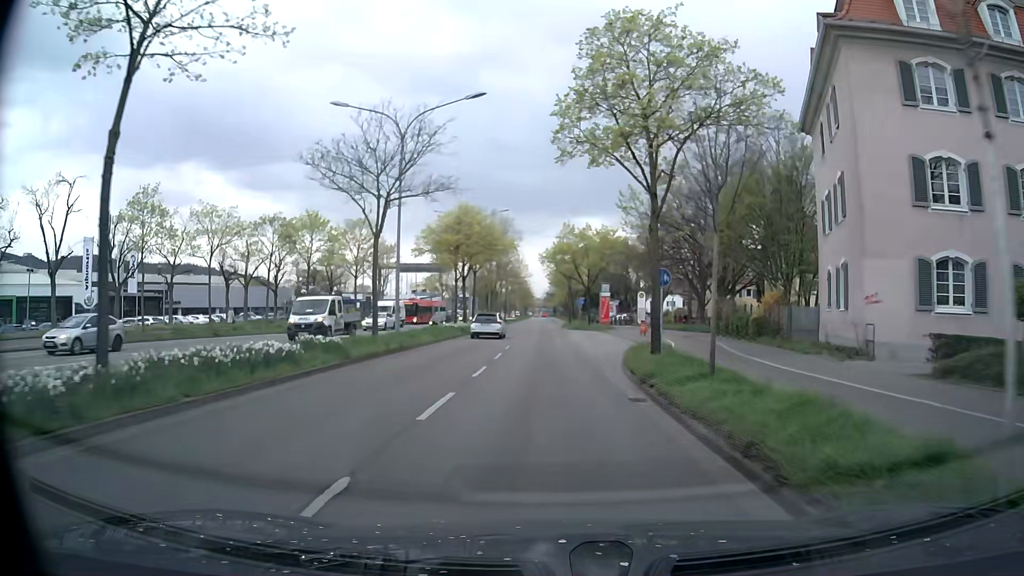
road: primary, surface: asphalt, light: Day
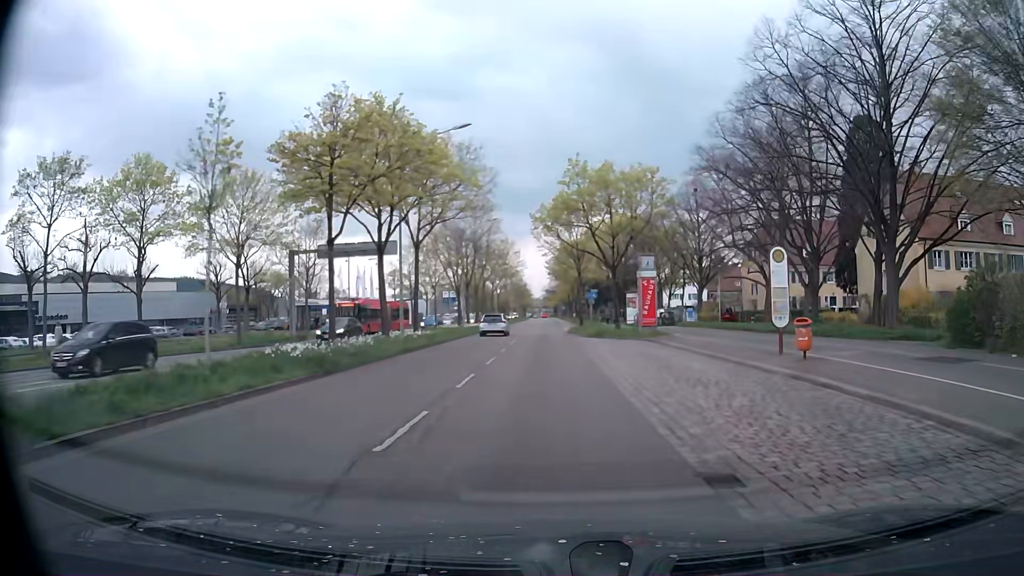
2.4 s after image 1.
(-0.2, +26.0) m; -1°
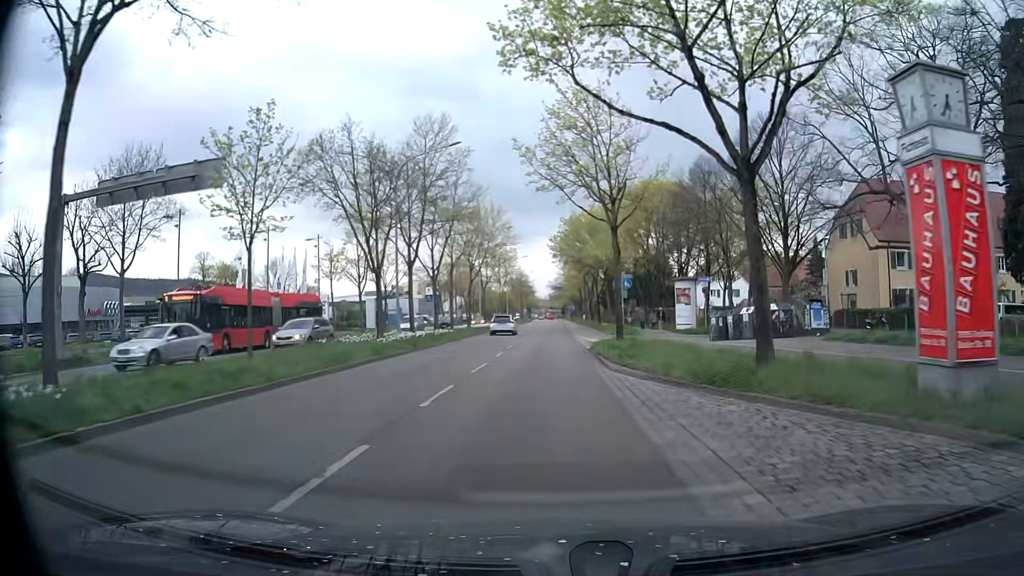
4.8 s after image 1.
(+0.2, +26.7) m; 0°
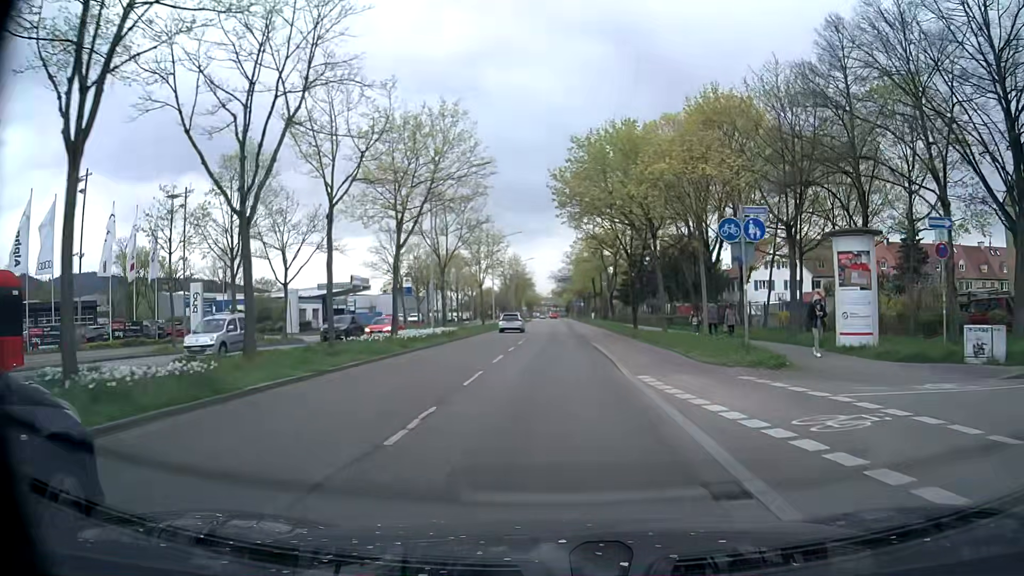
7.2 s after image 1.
(-0.2, +27.1) m; -1°
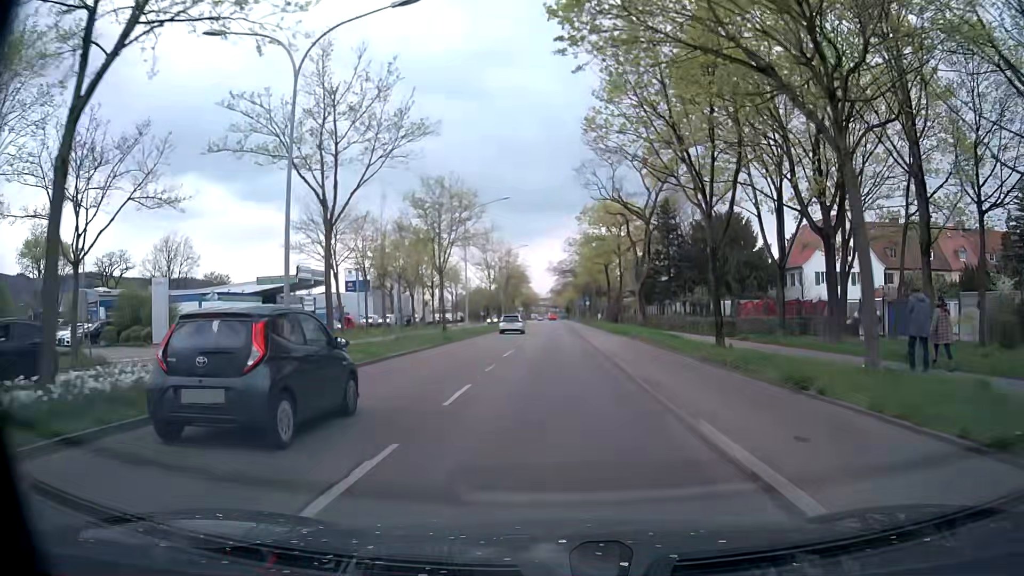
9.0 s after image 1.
(0.0, +21.0) m; +1°
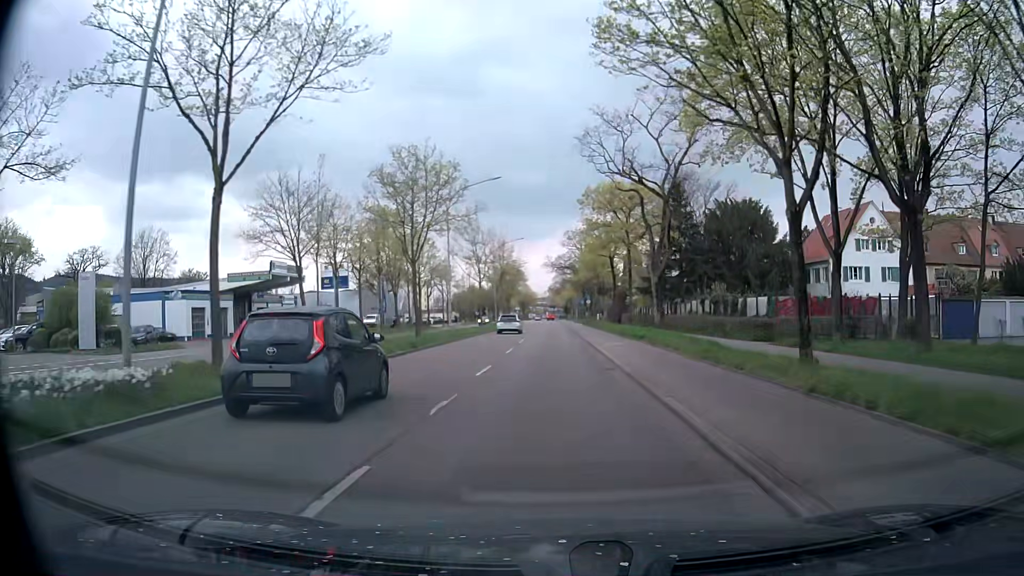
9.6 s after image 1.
(-0.1, +7.1) m; 0°
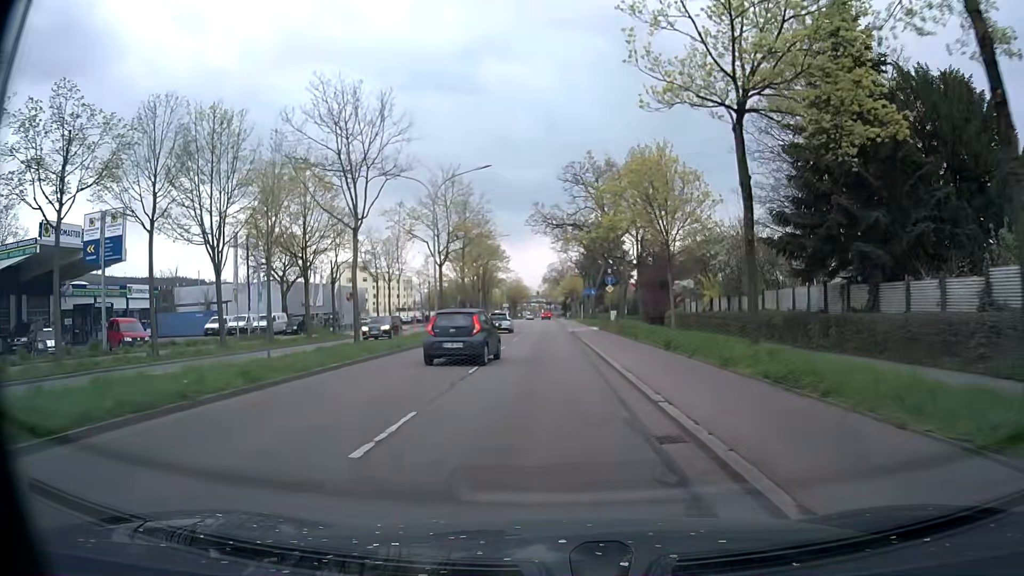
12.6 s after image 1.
(+0.2, +36.0) m; 0°
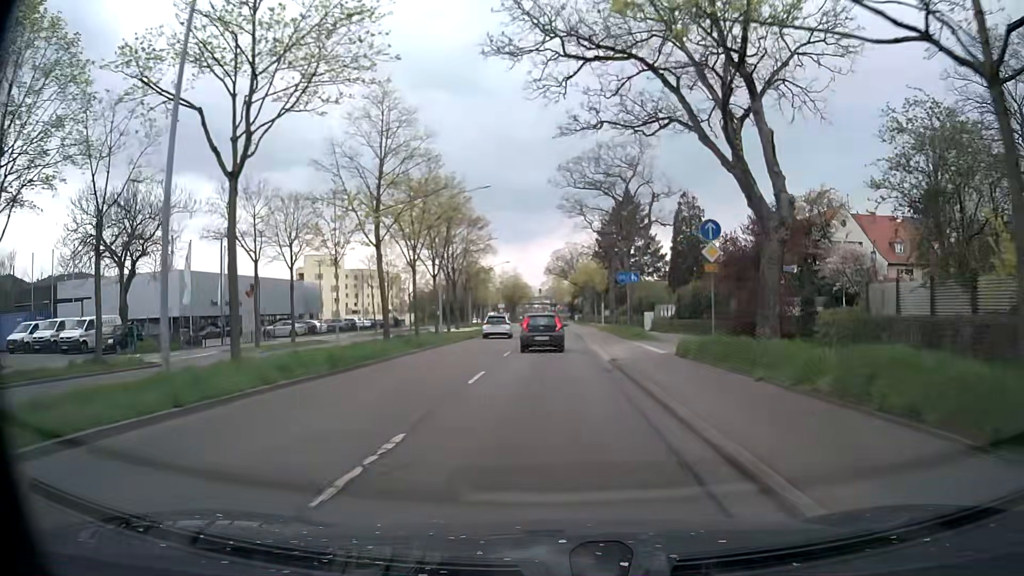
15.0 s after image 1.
(-0.1, +28.7) m; 0°
(0, +10) (0, +20) (0, +30) (0, +40) (0, +50) (0, +60) (0, +70) (0, +80) (0, +90) (0, +100) m
